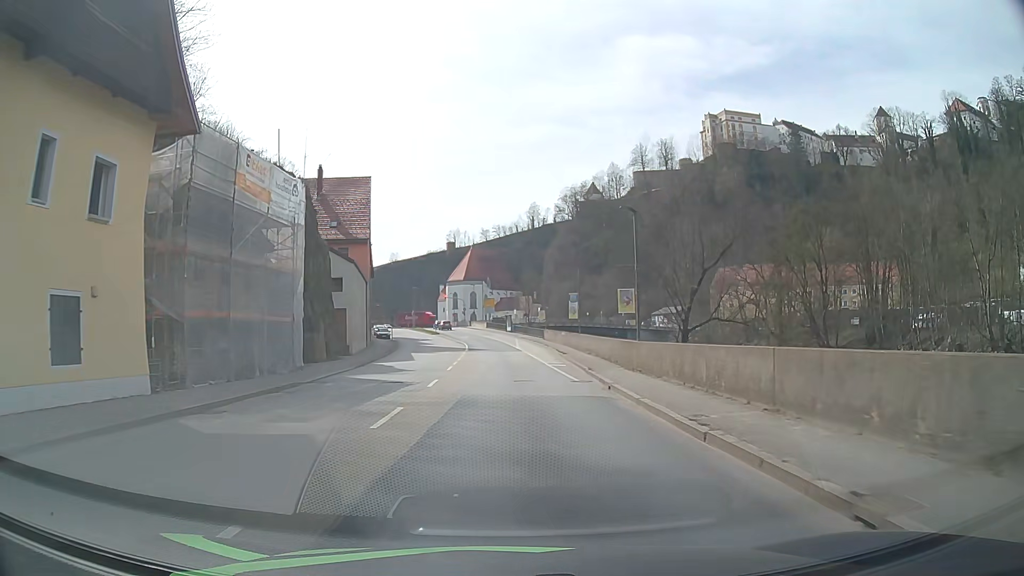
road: primary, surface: asphalt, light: Day
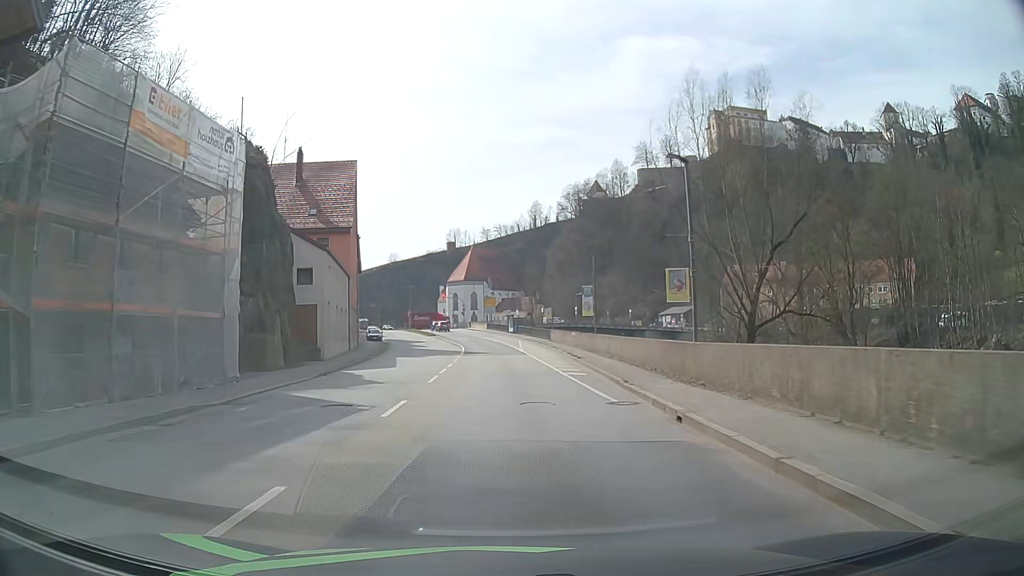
(0.0, +7.6) m; 0°
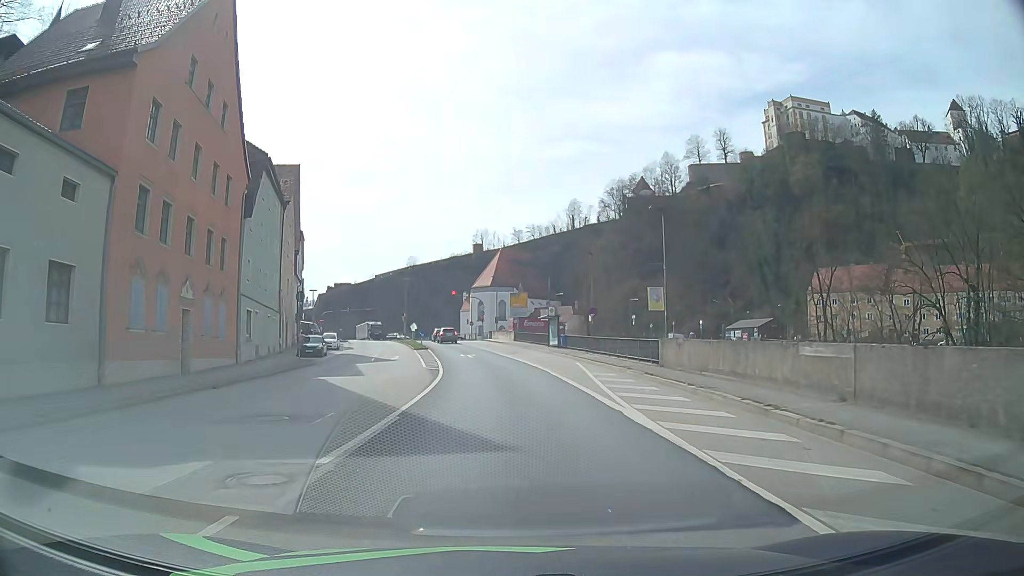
(-0.7, +37.4) m; -3°
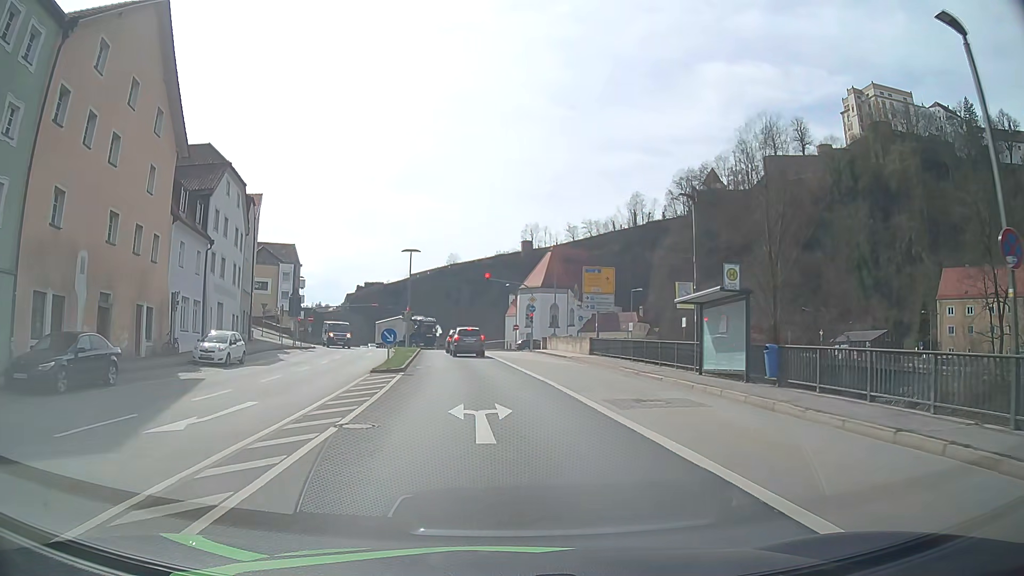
(-1.1, +32.8) m; -4°
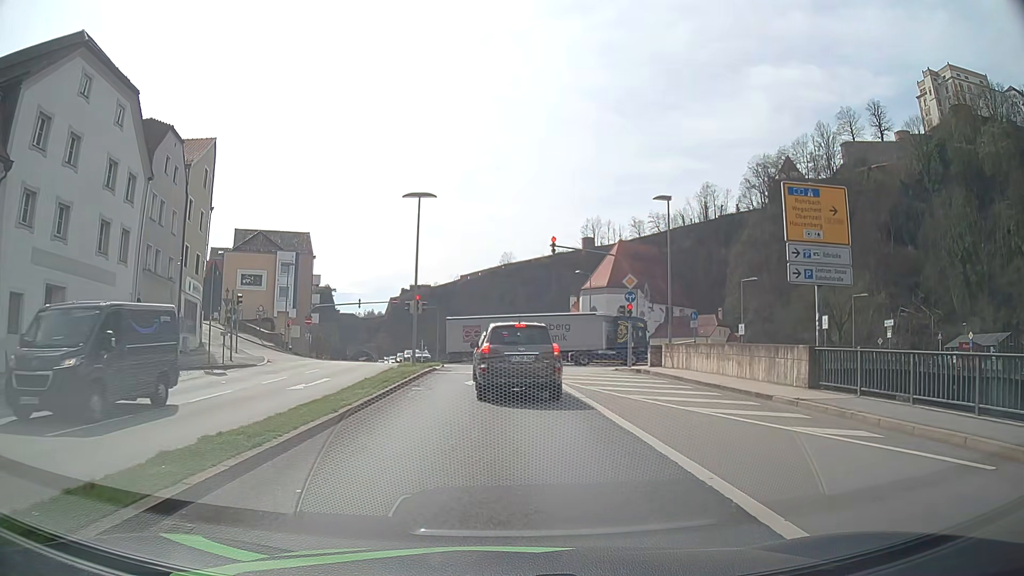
(-1.1, +23.4) m; -5°
(0, +10) (0, +20) (-1, +30) (+1, +40) (+6, +48) (+14, +54) (+24, +57) (+33, +59) (+43, +62) (+52, +65) m
